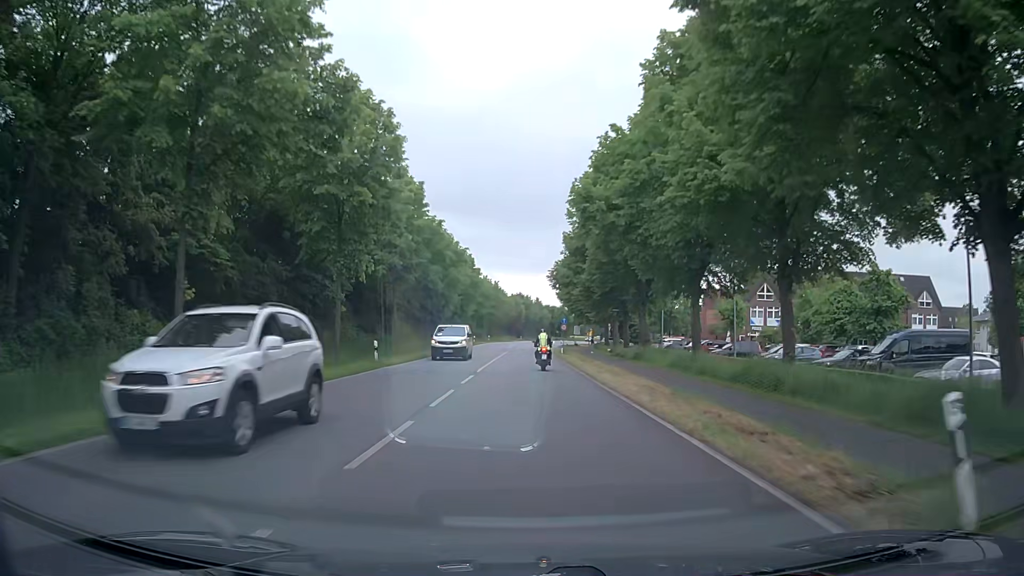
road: primary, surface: asphalt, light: Day
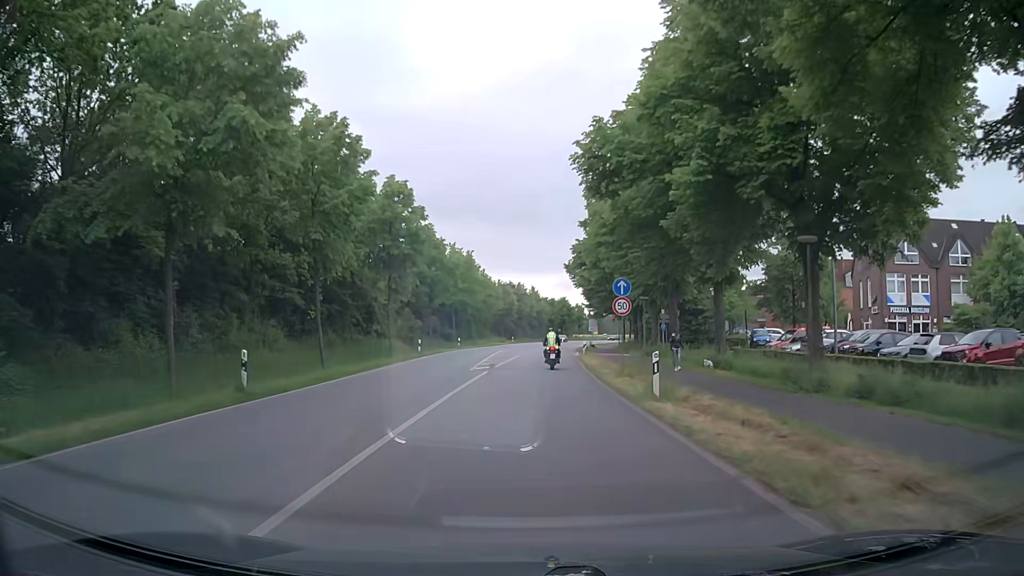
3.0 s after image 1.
(+0.2, +40.0) m; +1°
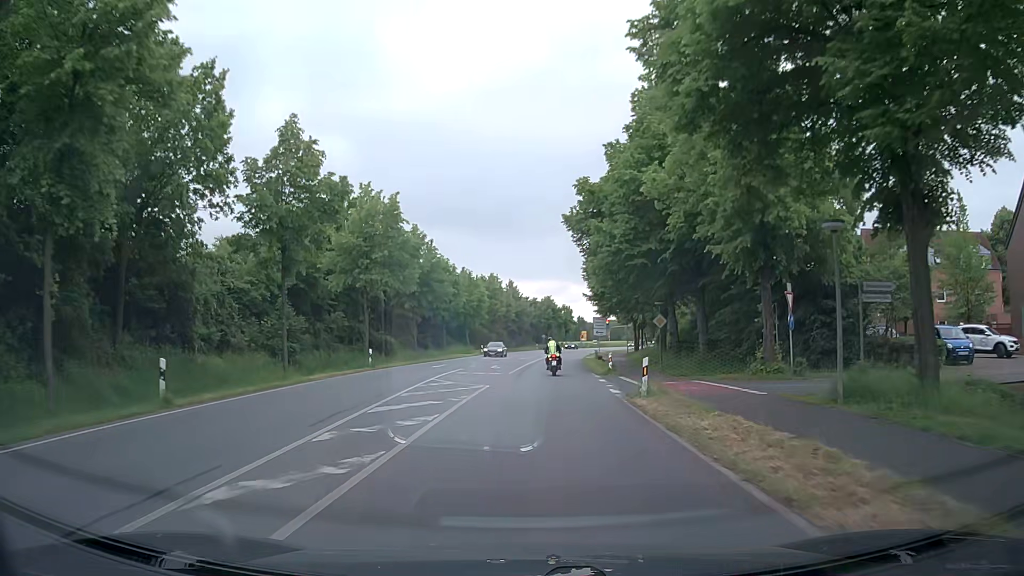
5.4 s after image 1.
(+0.5, +30.2) m; +2°
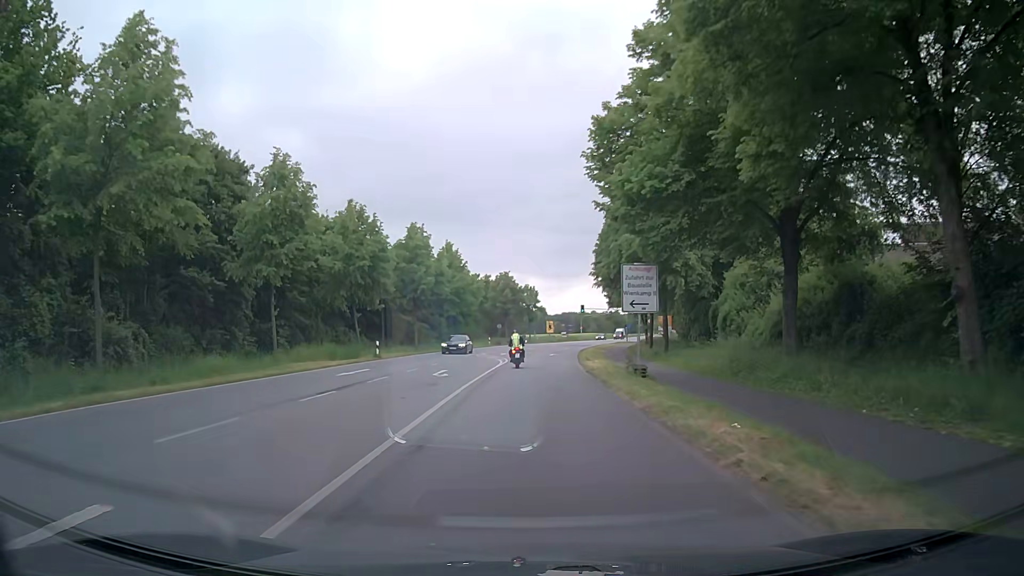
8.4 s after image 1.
(+0.6, +37.1) m; +4°
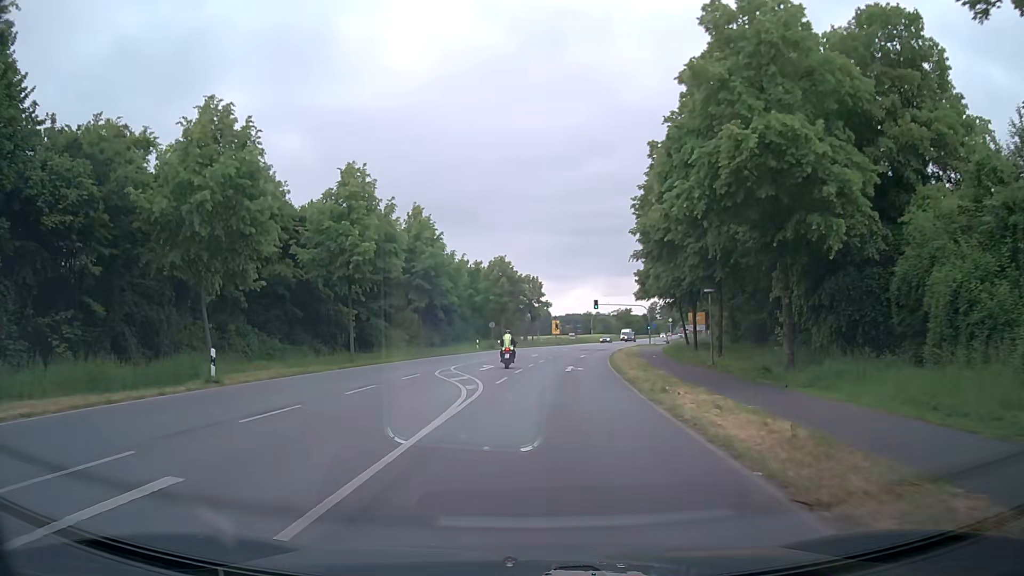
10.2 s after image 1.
(-0.1, +21.5) m; -1°
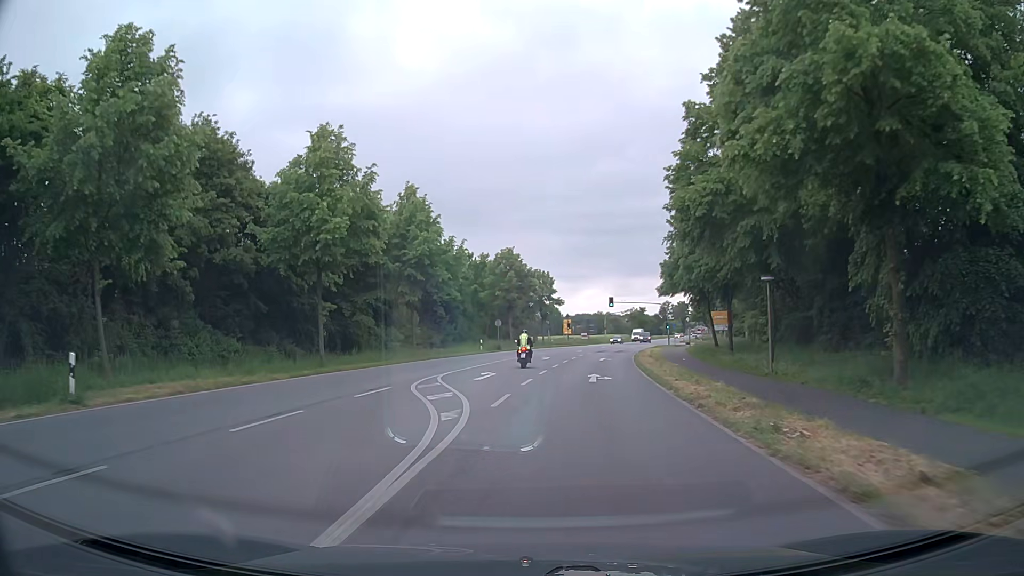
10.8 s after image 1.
(-0.1, +7.1) m; -1°
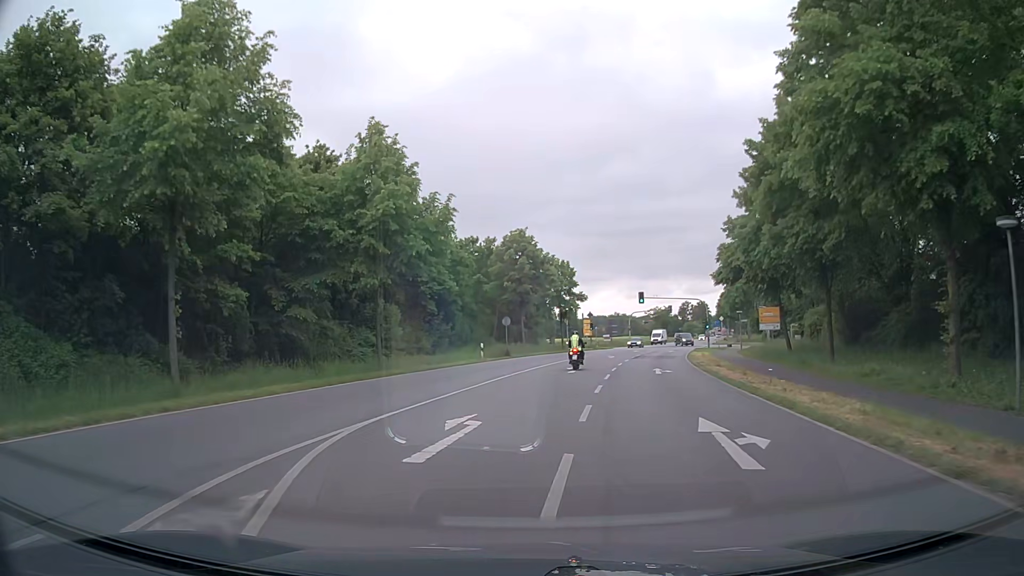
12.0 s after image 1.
(-0.3, +14.2) m; -2°
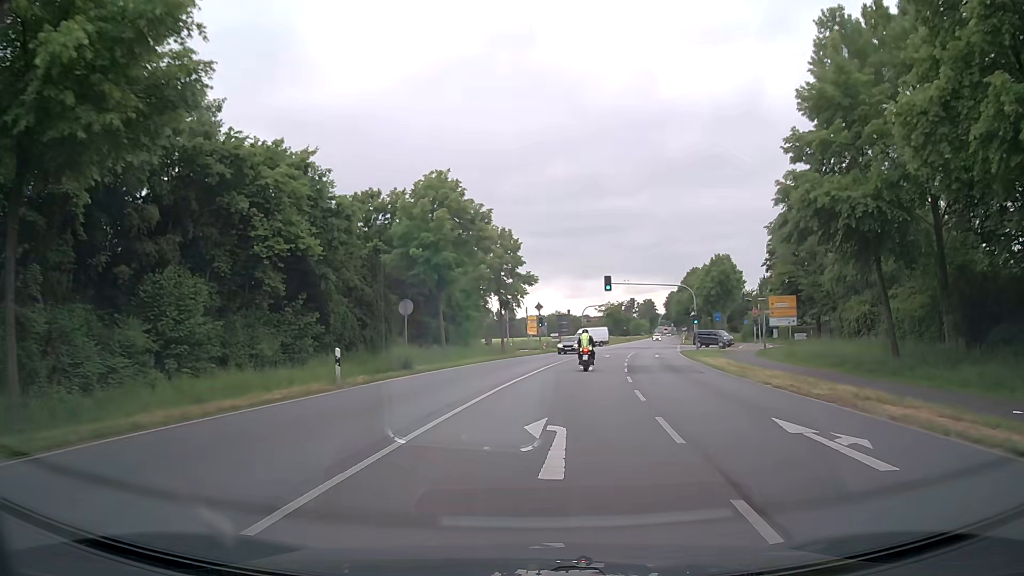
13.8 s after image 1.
(+0.7, +20.5) m; +5°
(0, +10) (+1, +20) (+2, +30) (+4, +40) (+6, +50) (+8, +59) (+9, +69) (+10, +79) (+7, +88) (-1, +94) m
